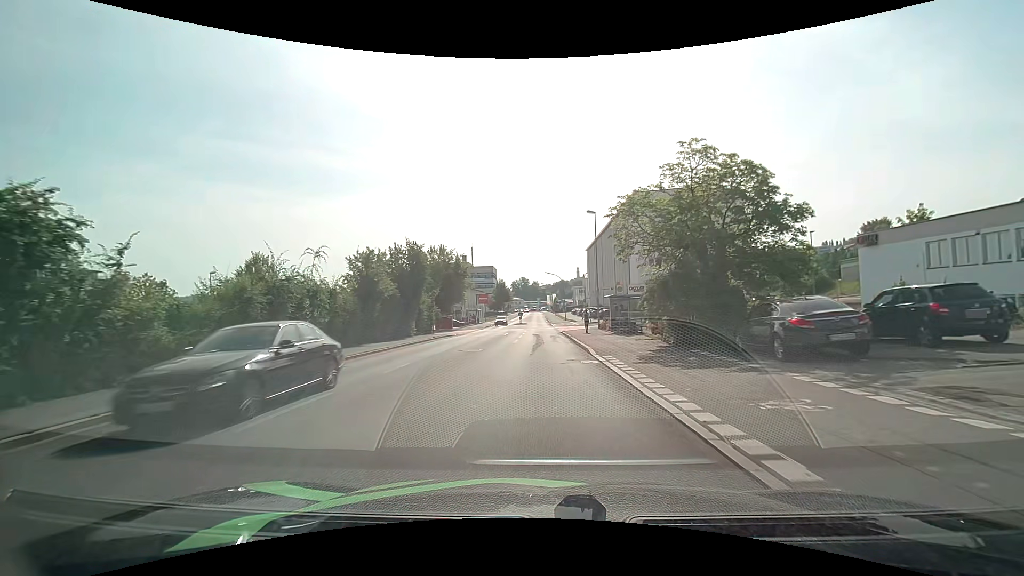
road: tertiary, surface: asphalt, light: Day
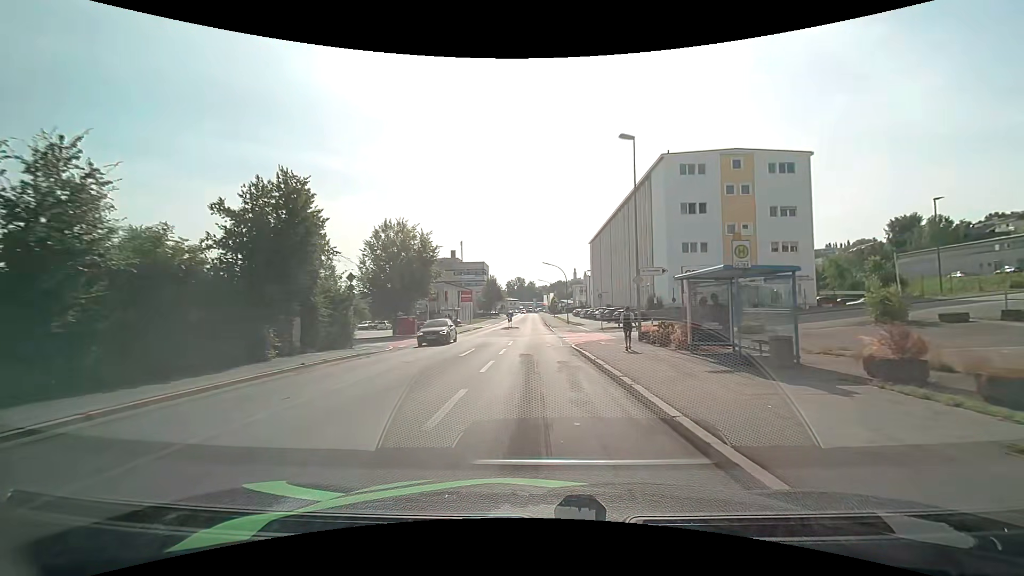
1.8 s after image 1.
(0.0, +19.0) m; 0°
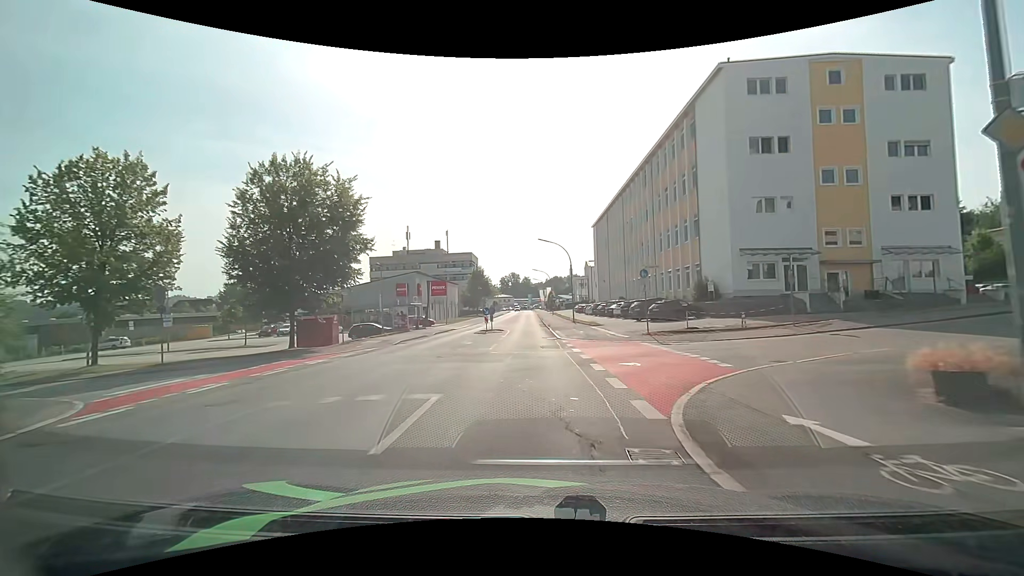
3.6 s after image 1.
(+0.3, +19.7) m; +1°
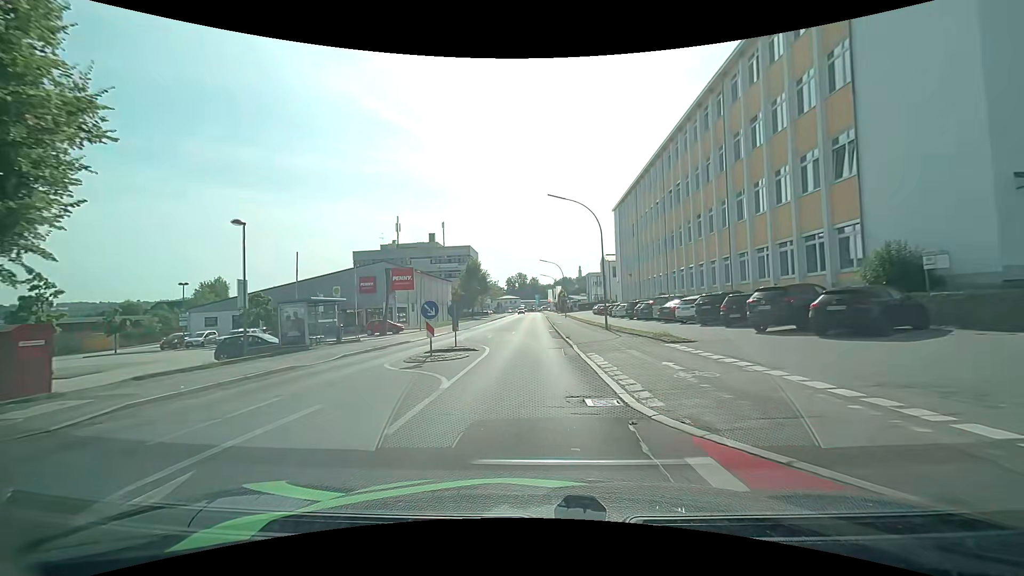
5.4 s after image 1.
(-0.1, +20.1) m; 0°
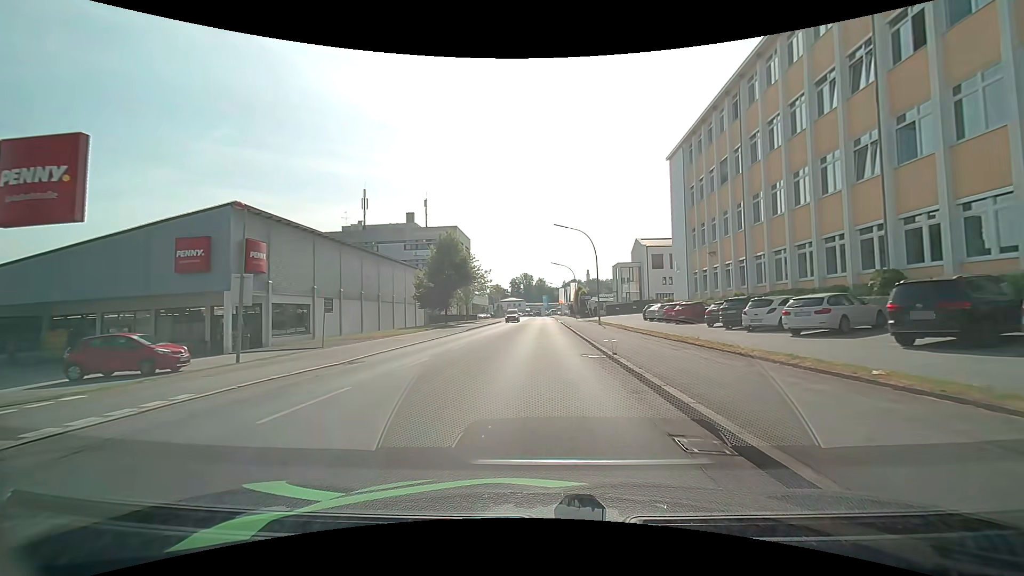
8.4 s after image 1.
(-1.3, +33.0) m; -2°
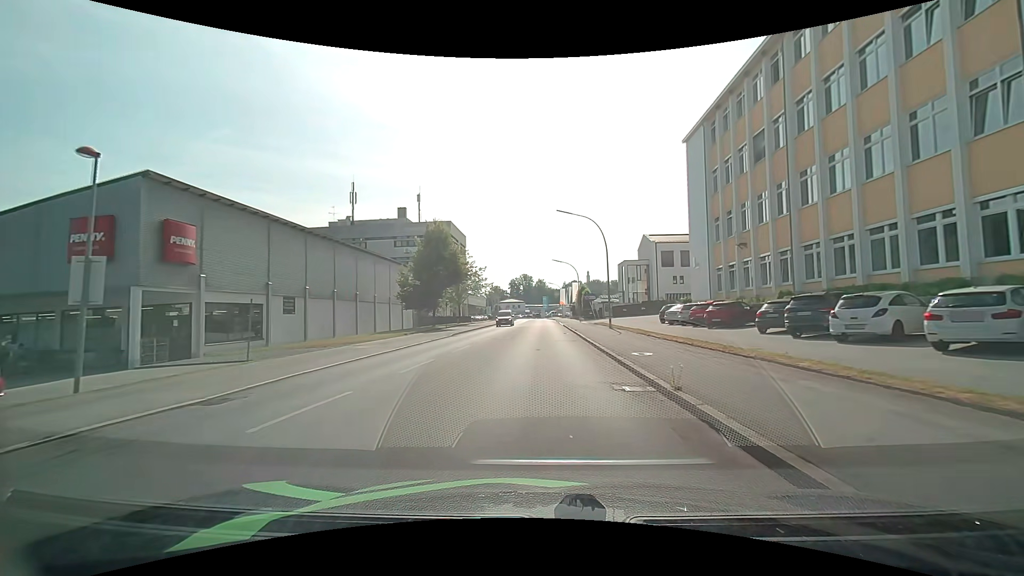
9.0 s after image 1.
(0.0, +6.7) m; 0°
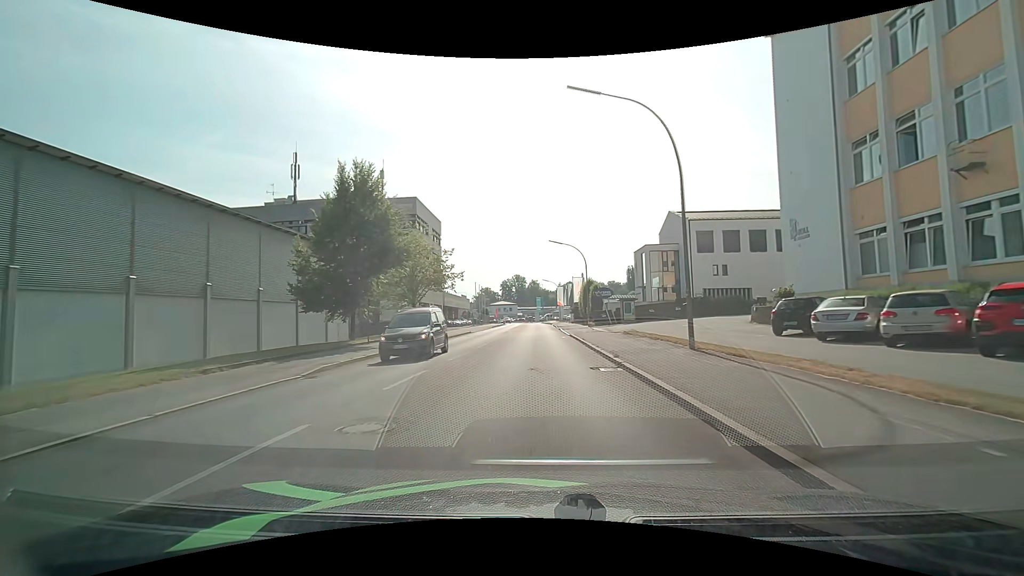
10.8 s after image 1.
(+0.3, +21.1) m; +1°
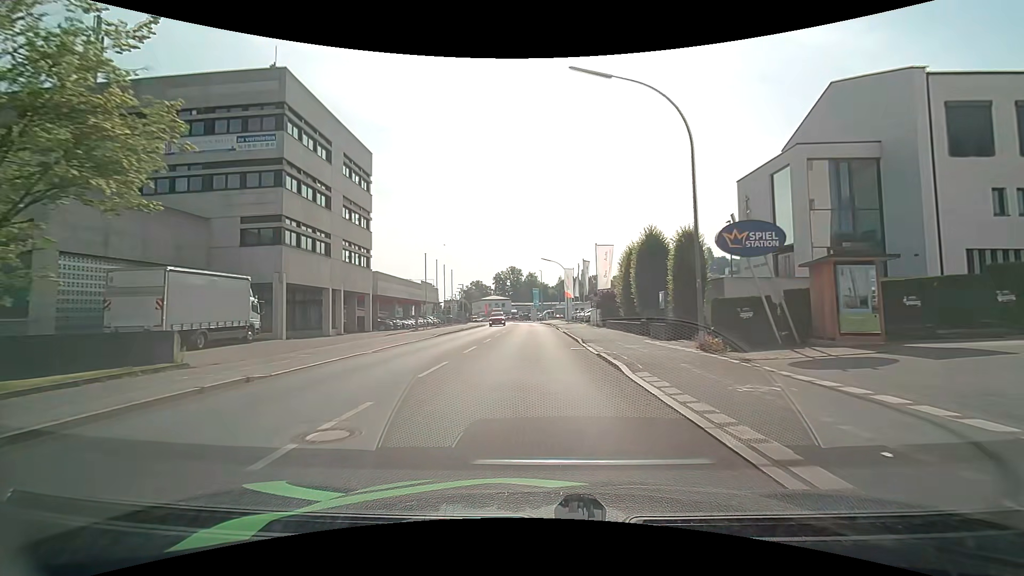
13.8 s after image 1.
(0.0, +35.7) m; 0°
(0, +10) (0, +20) (0, +30) (0, +40) (0, +50) (-1, +60) (-1, +70) (-2, +80) (-3, +90) (-4, +100) m
